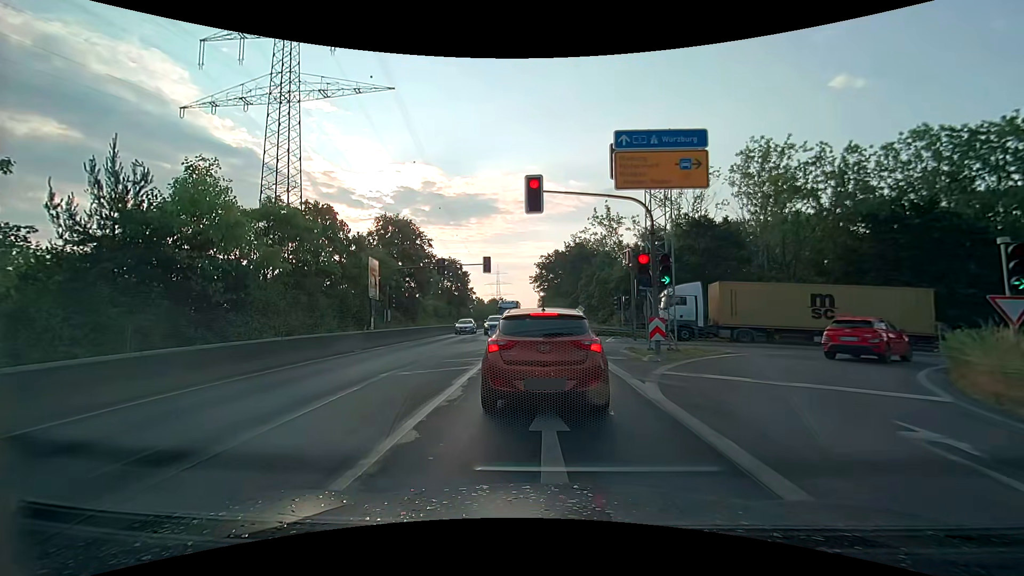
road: secondary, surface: asphalt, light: Day
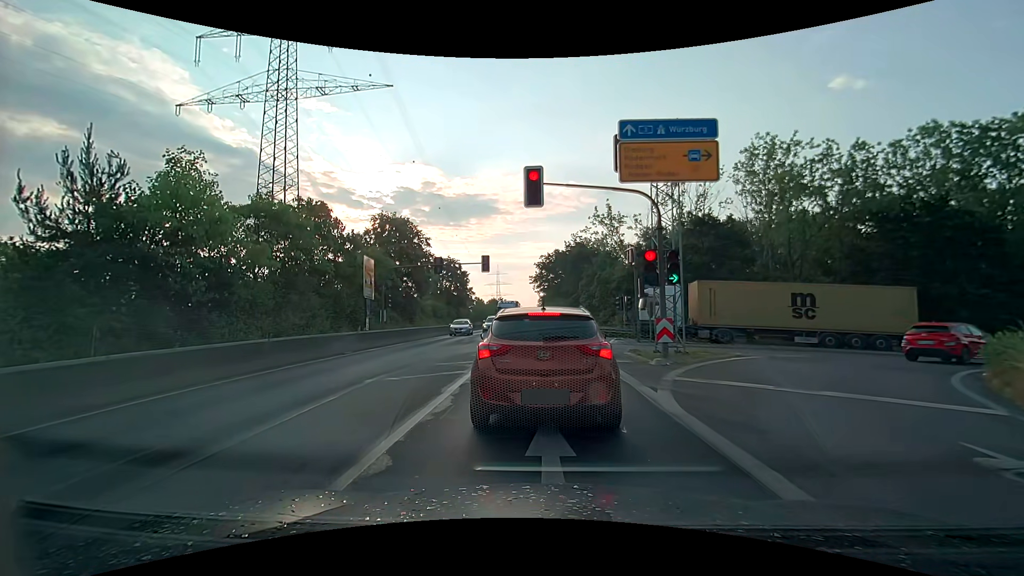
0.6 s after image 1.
(0.0, +1.0) m; -2°
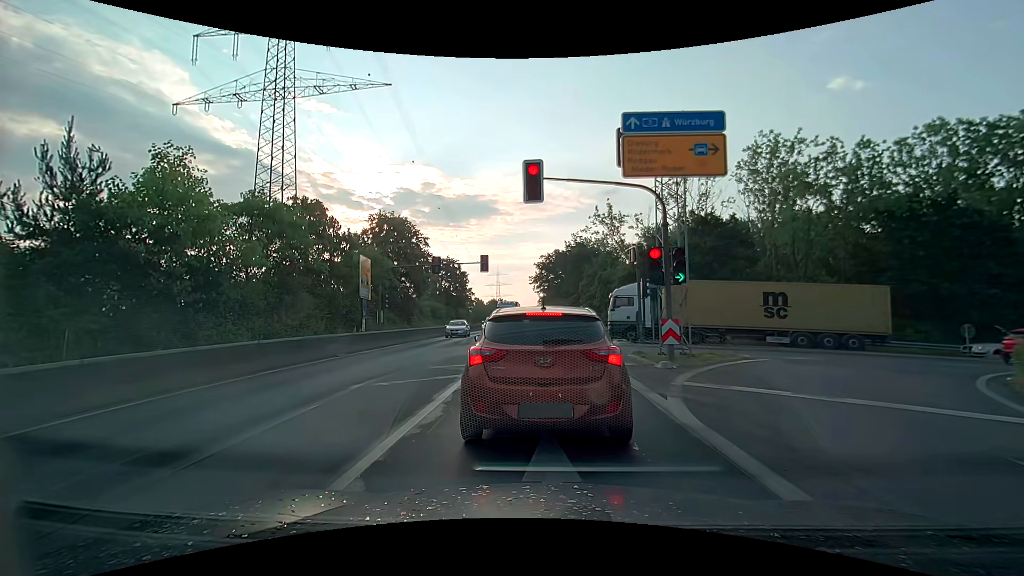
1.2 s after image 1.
(0.0, +0.7) m; 0°
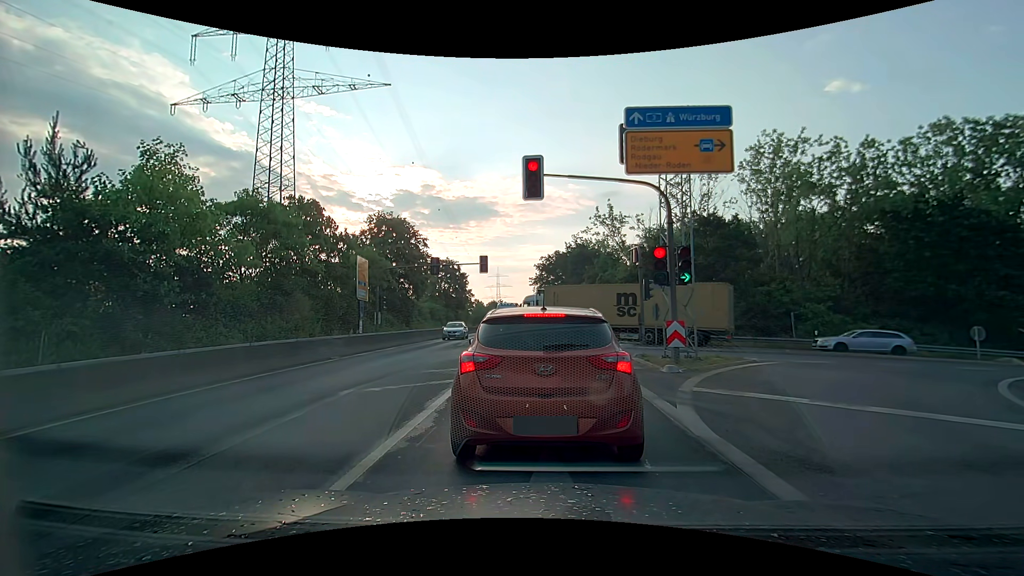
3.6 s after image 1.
(0.0, +0.6) m; 0°
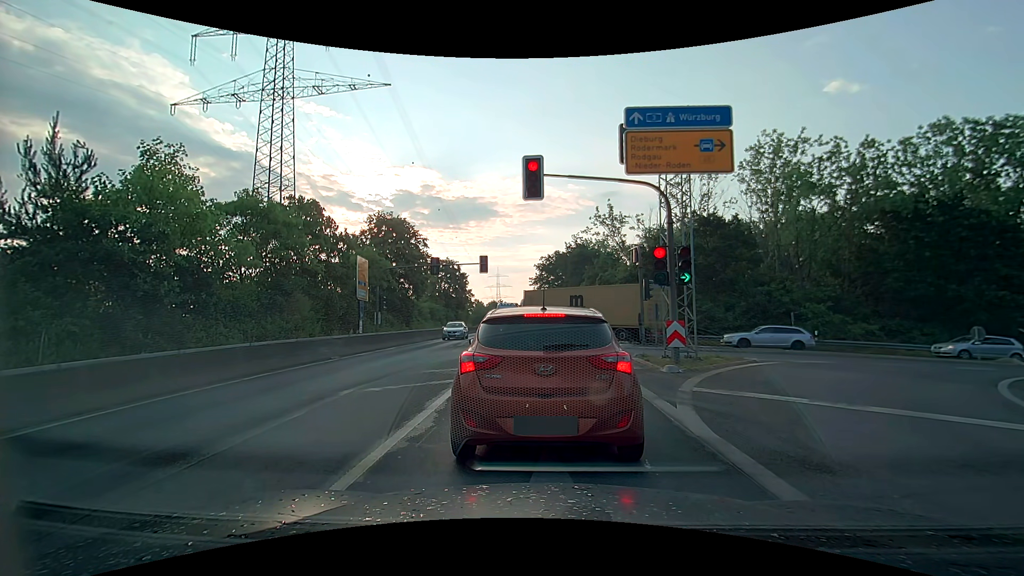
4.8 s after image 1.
(0.0, 0.0) m; 0°
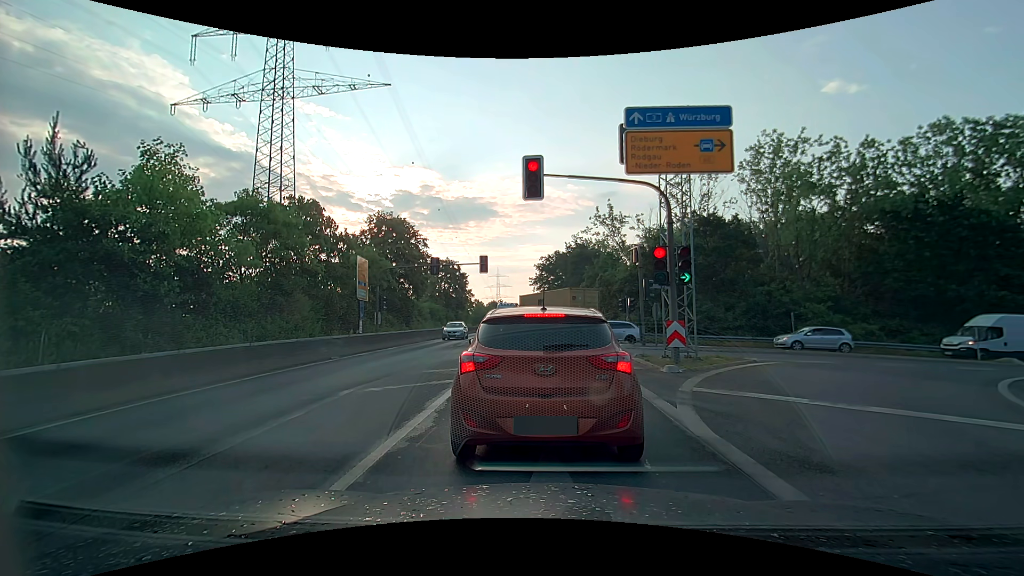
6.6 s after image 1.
(0.0, 0.0) m; 0°
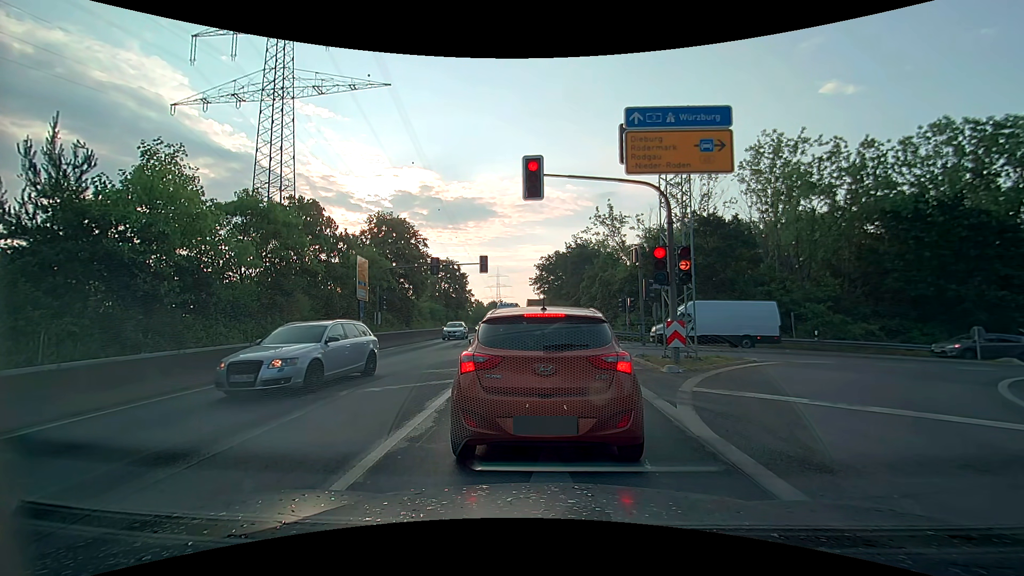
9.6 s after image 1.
(0.0, 0.0) m; 0°
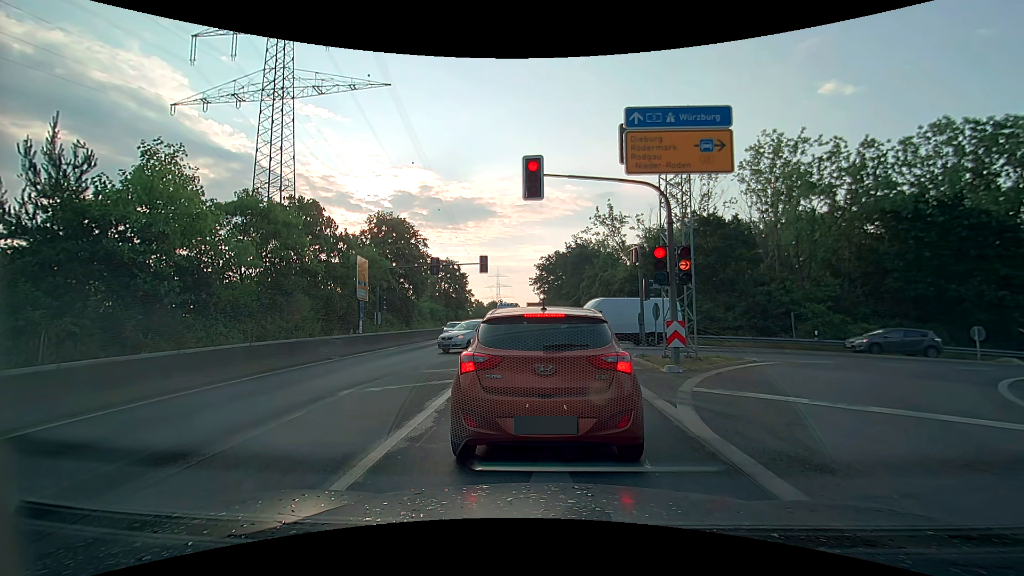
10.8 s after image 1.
(0.0, 0.0) m; 0°
(0, +10) (0, +20) (0, +30) (0, +40) (0, +50) (0, +60) (0, +70) (0, +80) (0, +90) (0, +100) m
